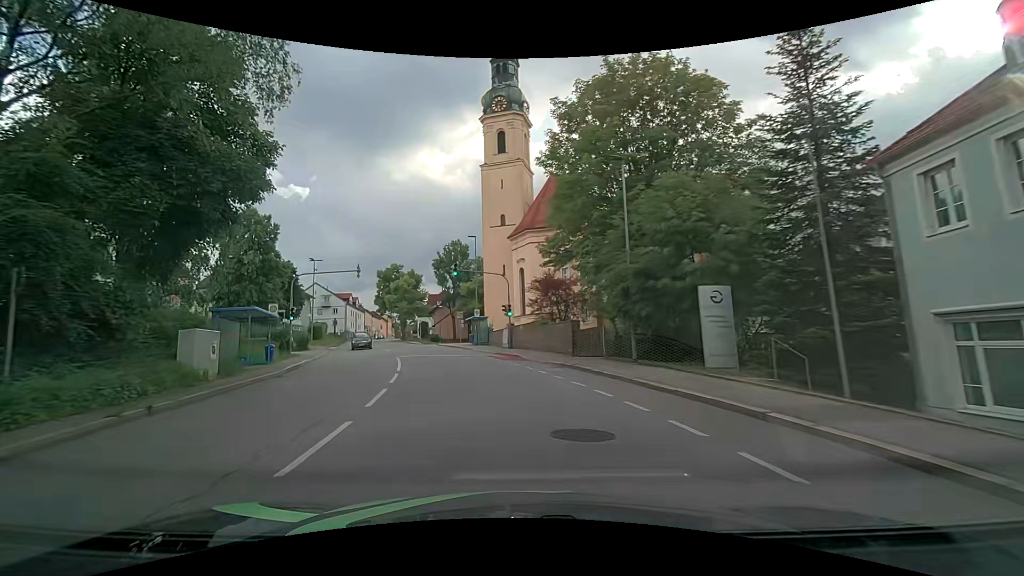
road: tertiary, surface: asphalt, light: Day
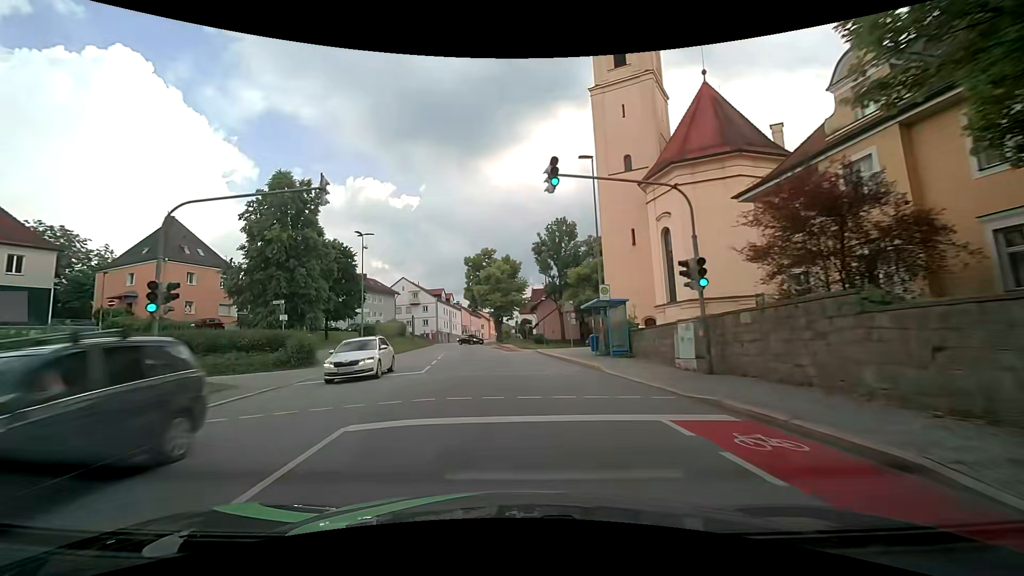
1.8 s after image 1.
(-2.0, +21.4) m; -11°
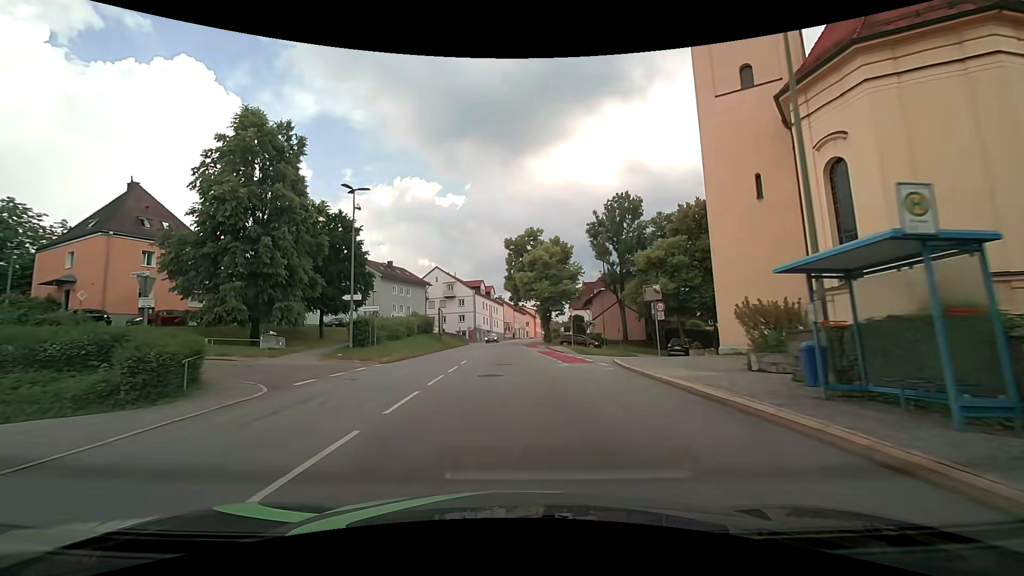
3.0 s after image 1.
(-0.9, +14.5) m; -6°
(0, +10) (0, +20) (-1, +30) (-1, +40) (-1, +50) (-1, +60) (-1, +70) (-1, +80) (0, +90) (+2, +100) m
